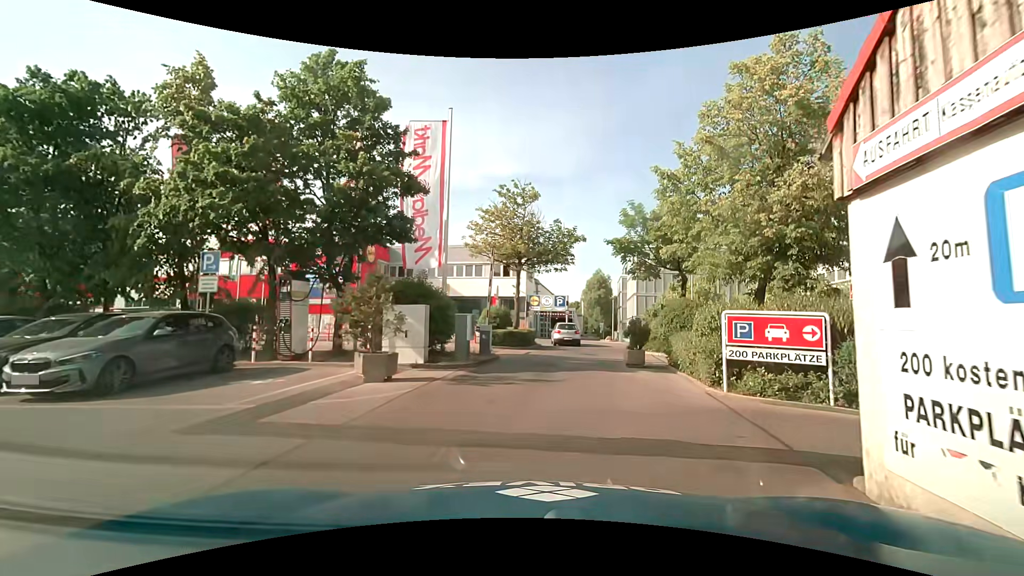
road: service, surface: asphalt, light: Day
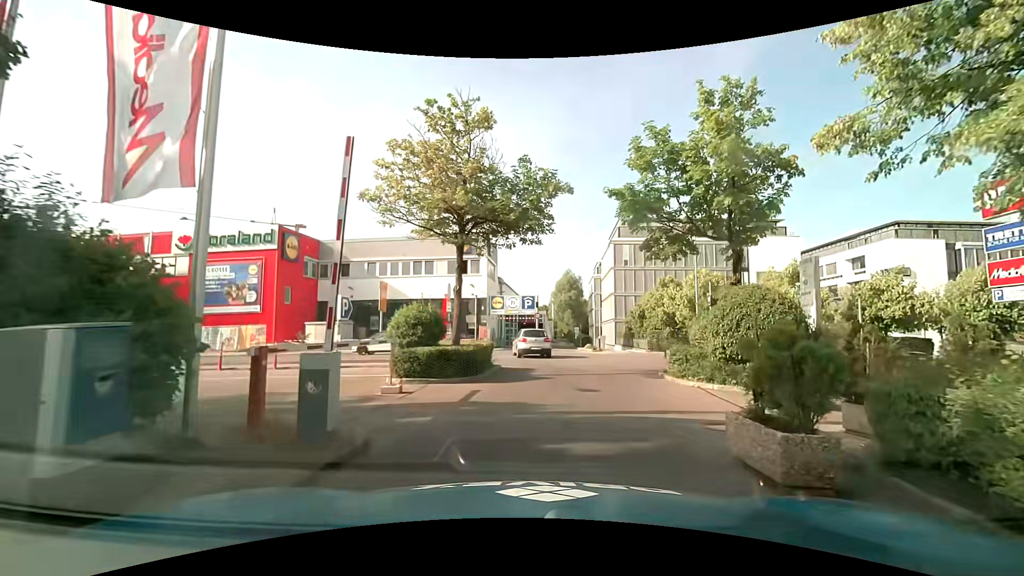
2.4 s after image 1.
(+0.4, +10.5) m; +5°
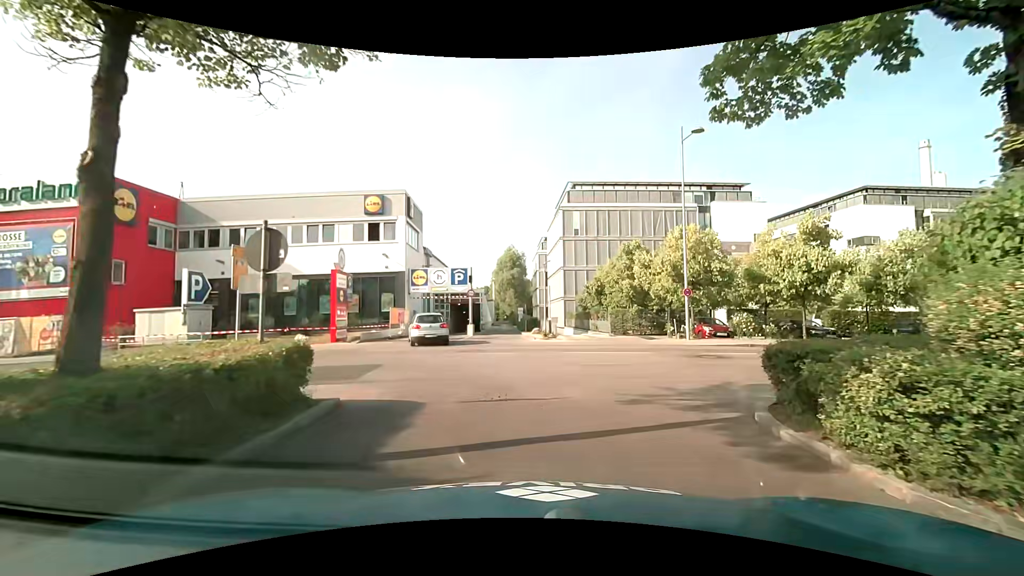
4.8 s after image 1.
(+0.5, +10.6) m; +5°
